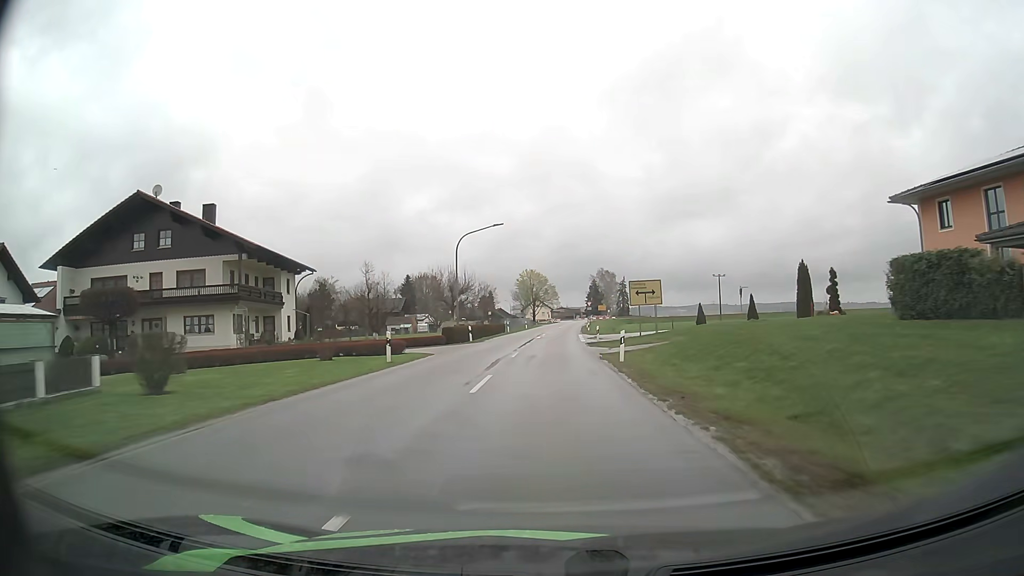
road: secondary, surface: asphalt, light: Day
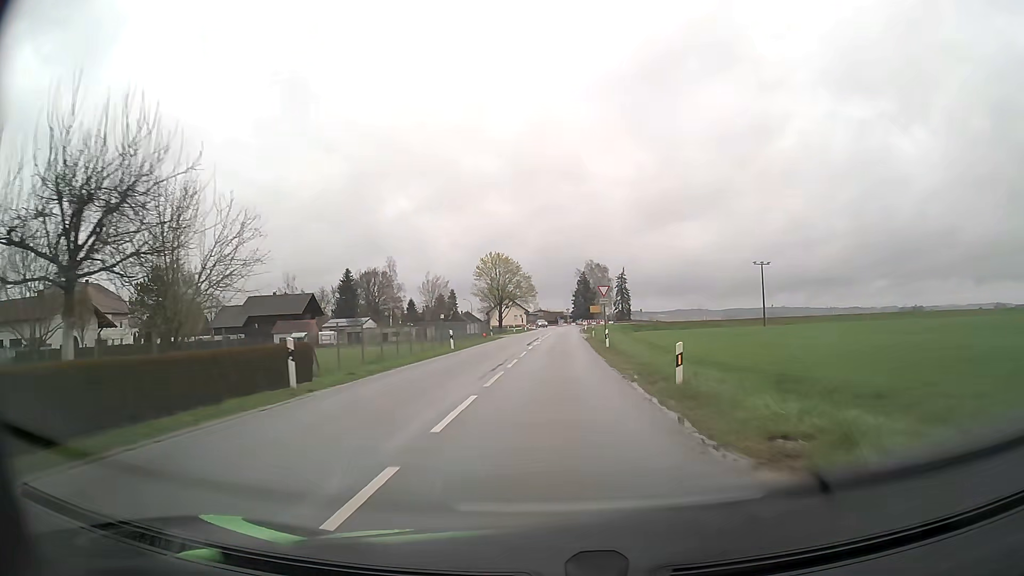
(+0.8, +52.4) m; +2°
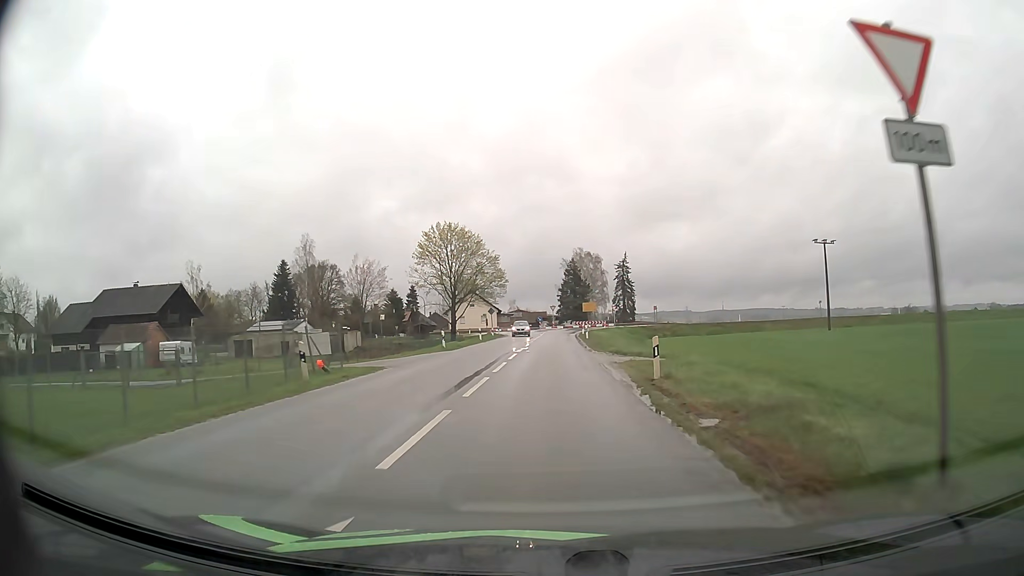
(+0.7, +37.8) m; +2°
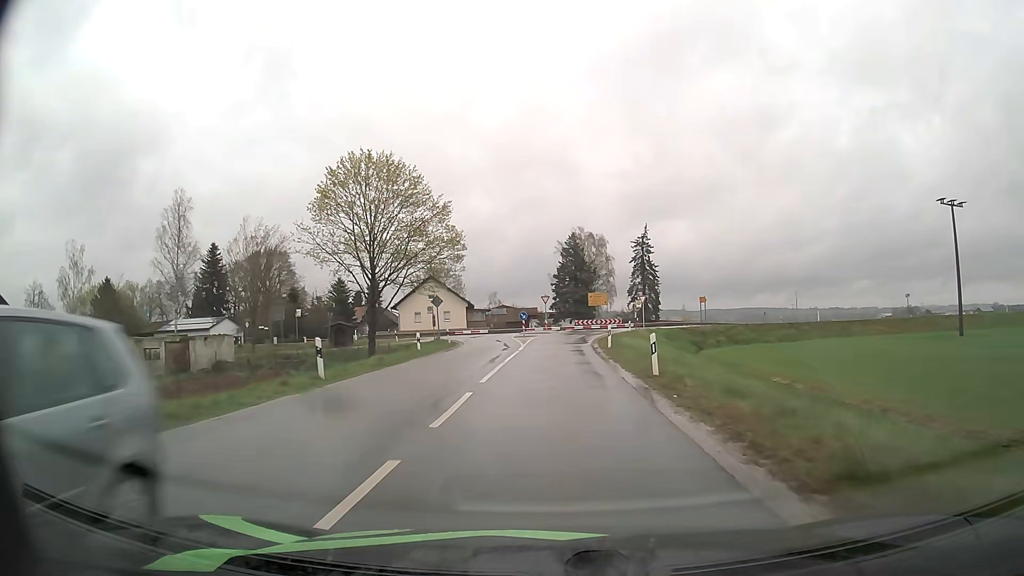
(+0.1, +33.5) m; +1°
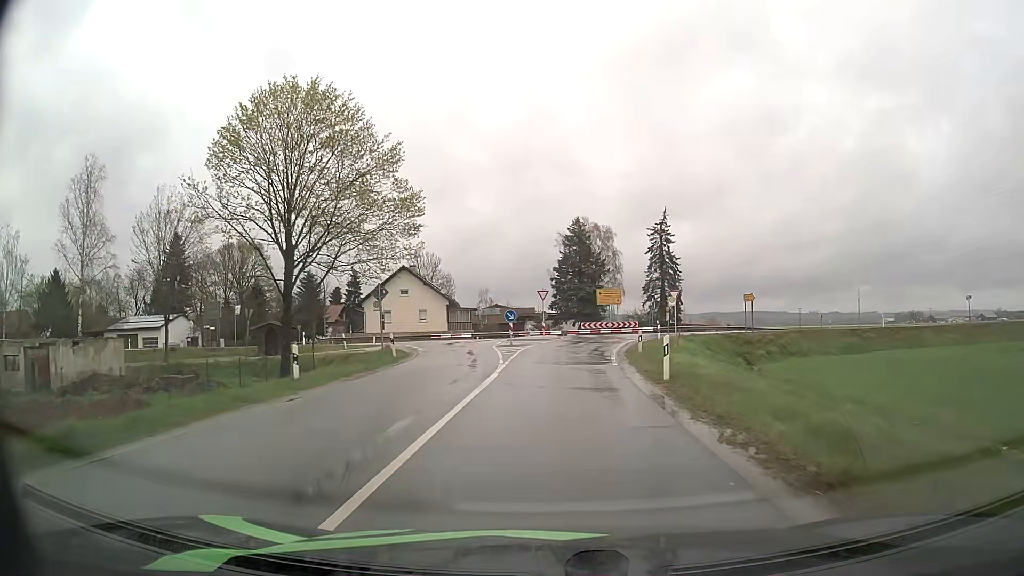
(0.0, +14.8) m; 0°
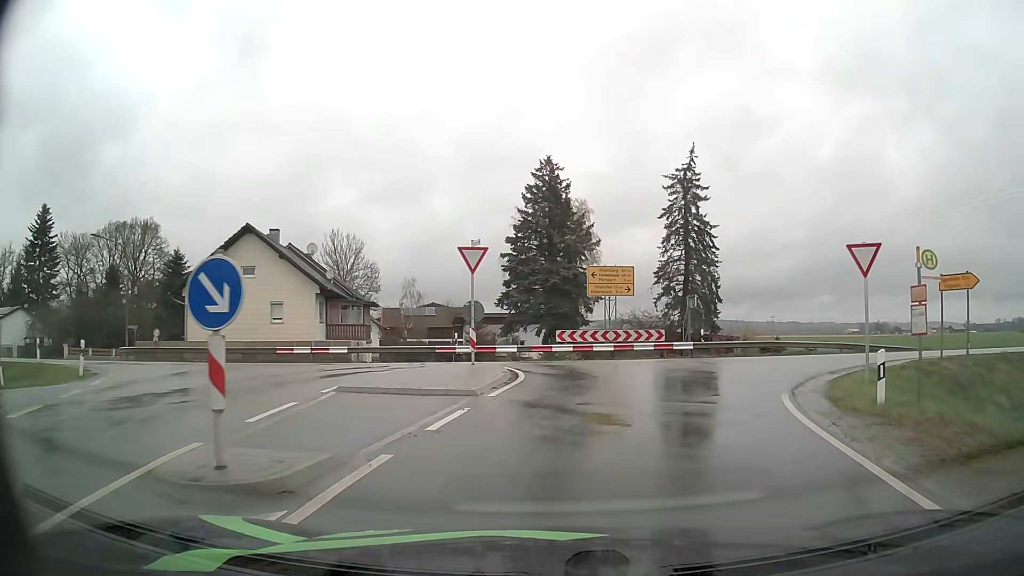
(+0.2, +28.6) m; +4°
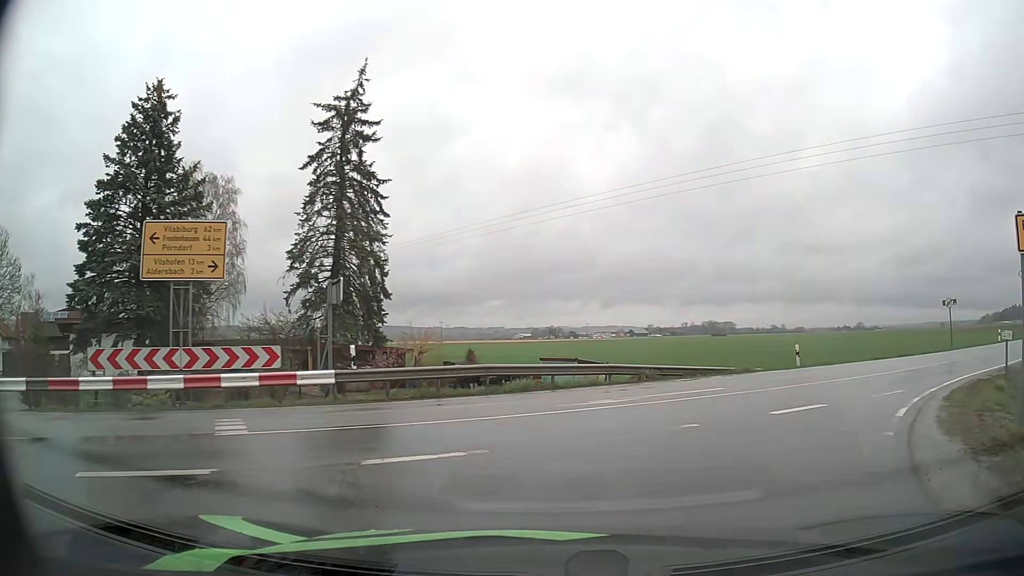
(+2.8, +14.9) m; +28°
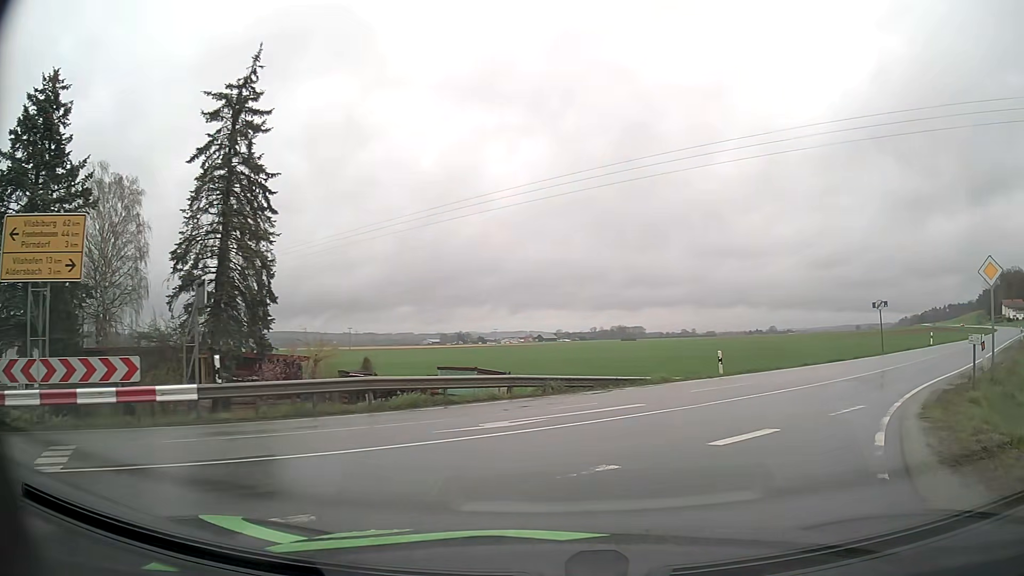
(+0.2, +2.3) m; +7°
(+3, +10) (+8, +18) (+15, +25) (+23, +32) (+30, +39) (+37, +45) (+44, +52) (+52, +59) (+59, +66) (+66, +73) m
